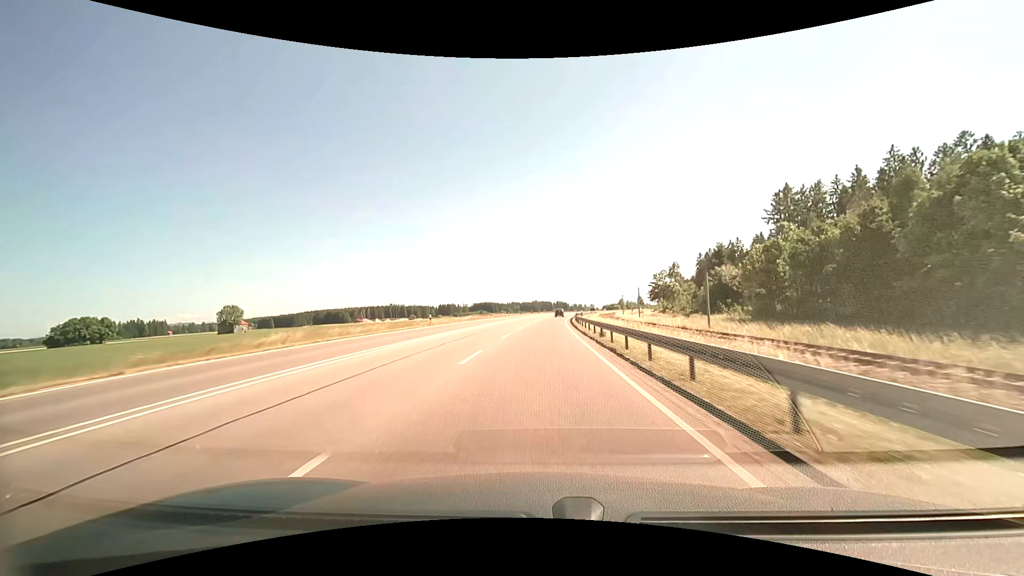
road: primary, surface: asphalt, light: Day
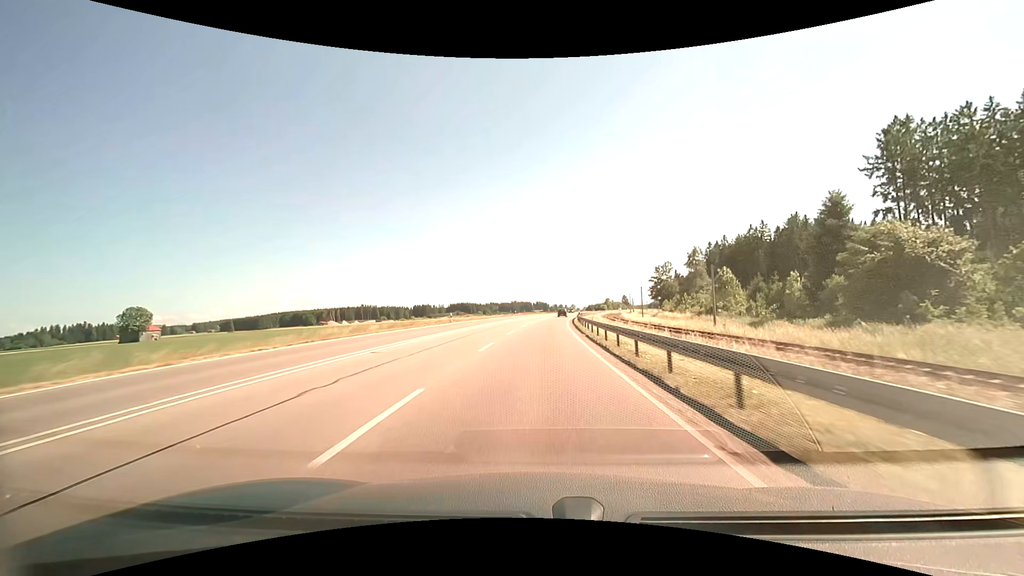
(+0.6, +42.9) m; +2°
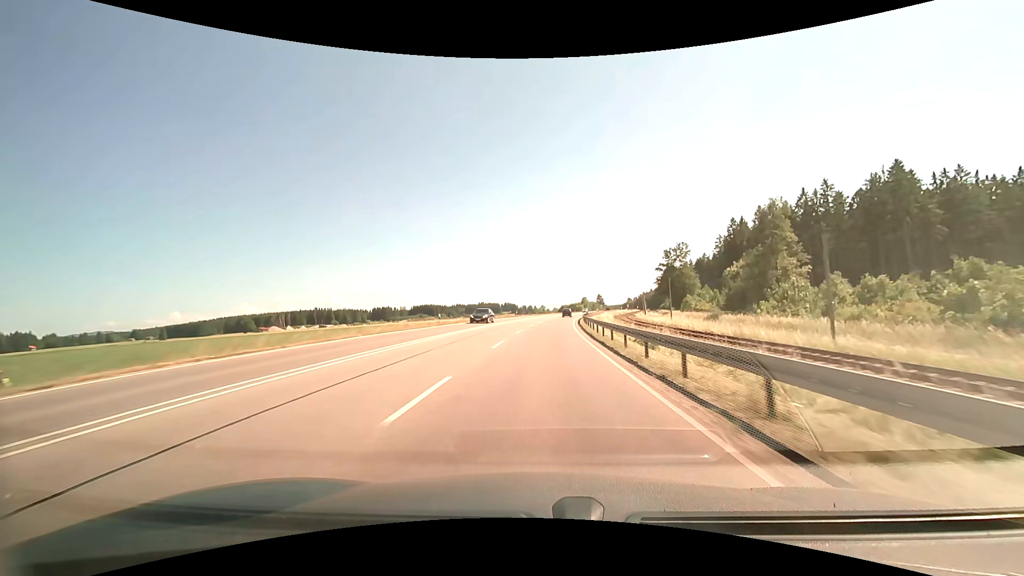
(+2.4, +56.9) m; +4°
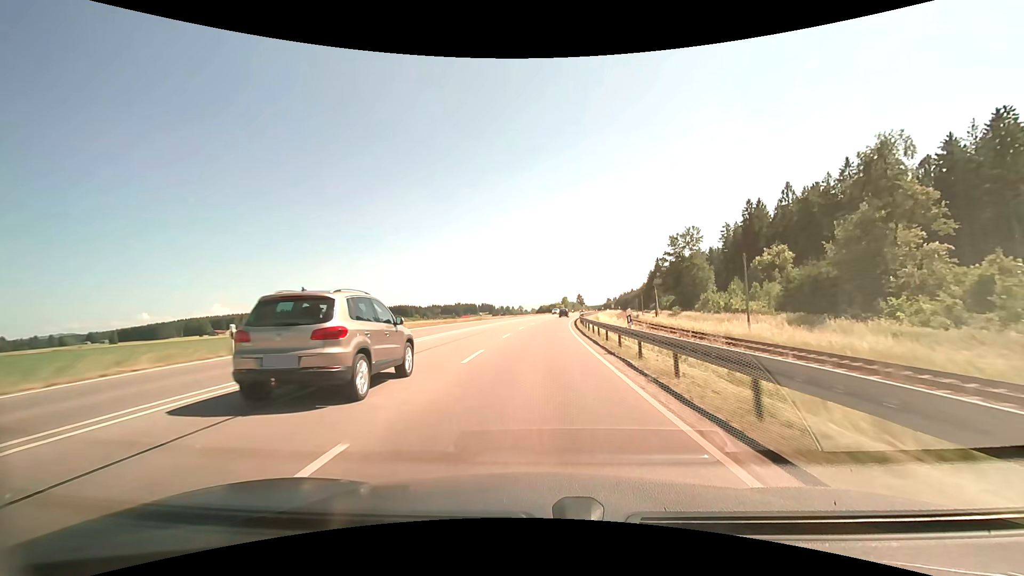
(+0.9, +28.2) m; +4°
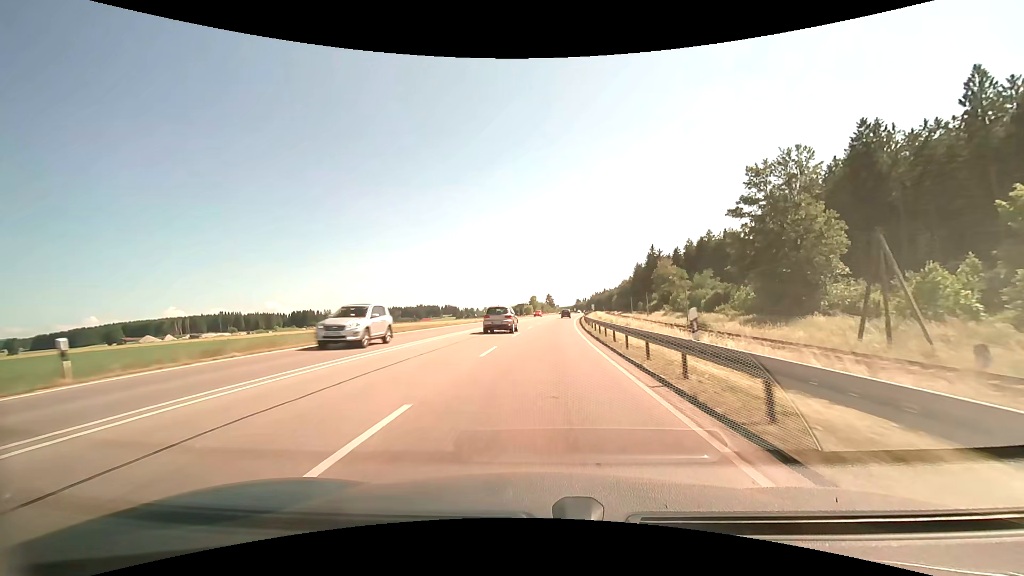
(+1.9, +56.4) m; +4°
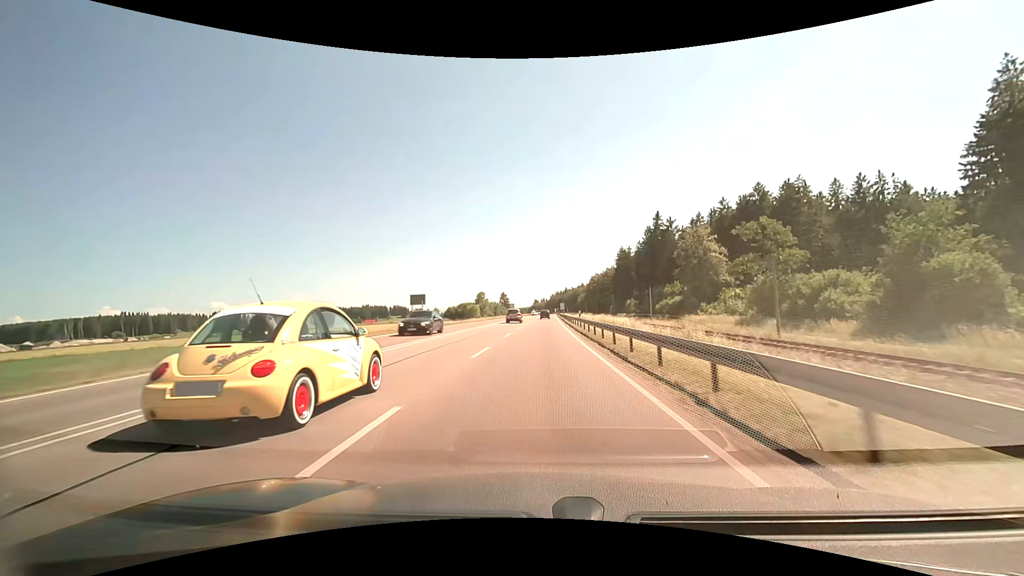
(+2.6, +70.2) m; +4°
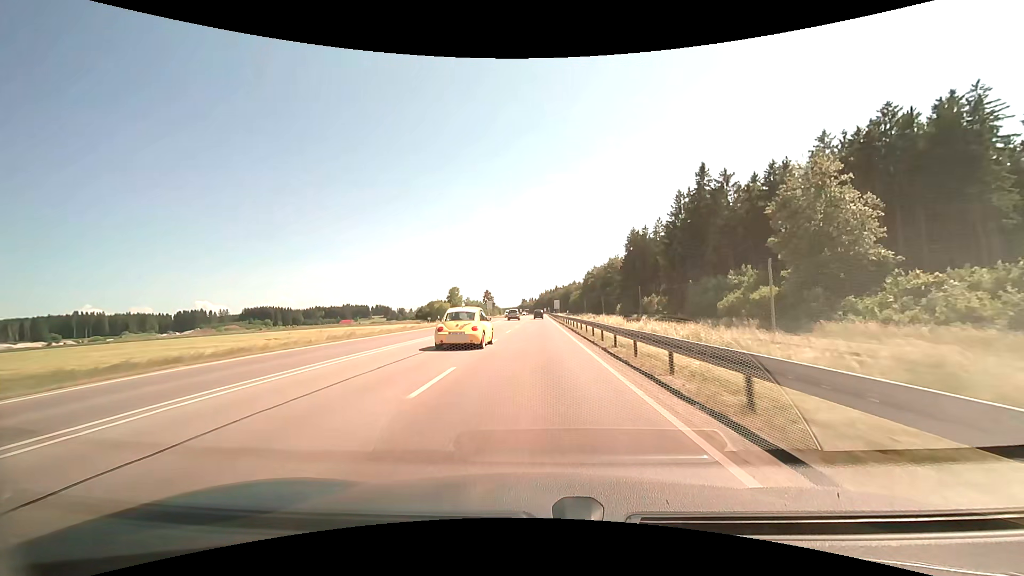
(+0.7, +42.0) m; +1°
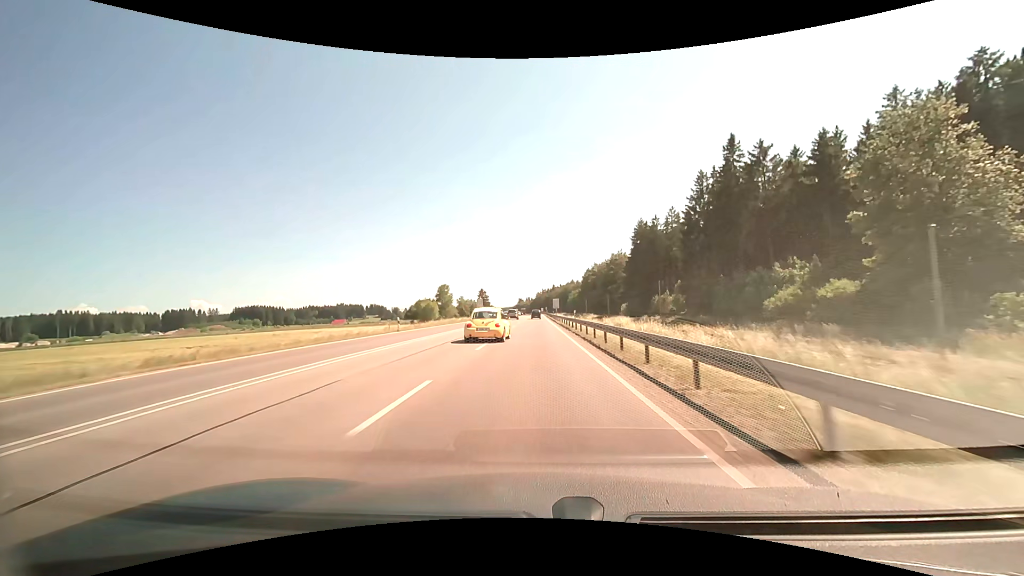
(0.0, +14.0) m; 0°
(0, +10) (0, +20) (0, +30) (0, +40) (0, +50) (0, +60) (0, +70) (0, +80) (0, +90) (0, +100) m
